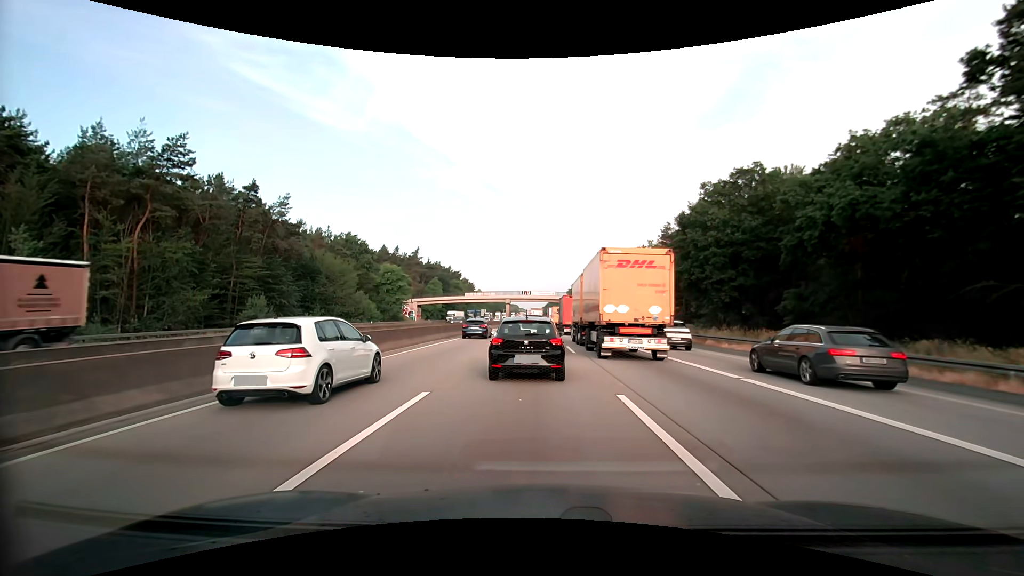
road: motorway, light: Day
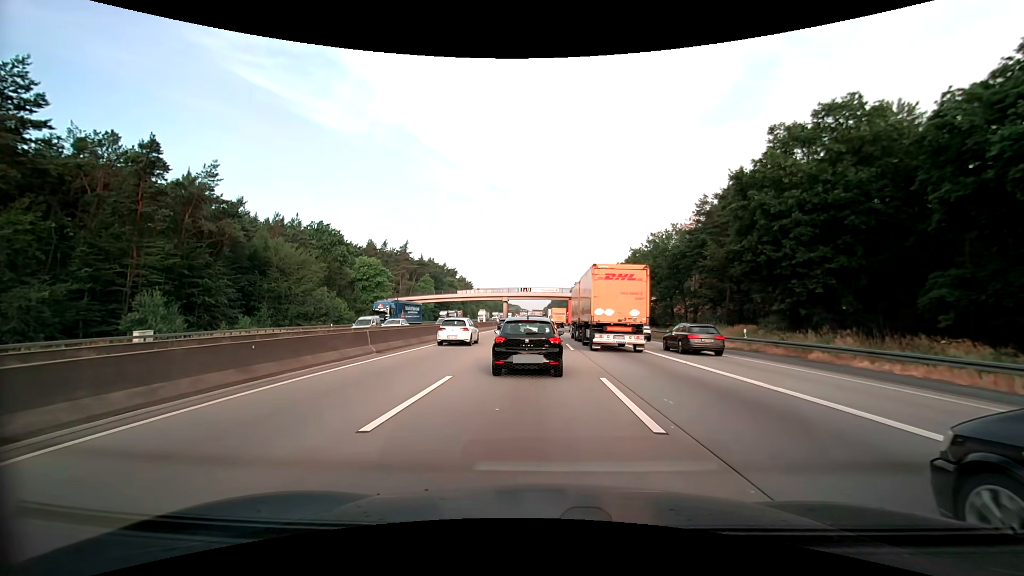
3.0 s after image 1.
(+0.1, +15.4) m; +1°
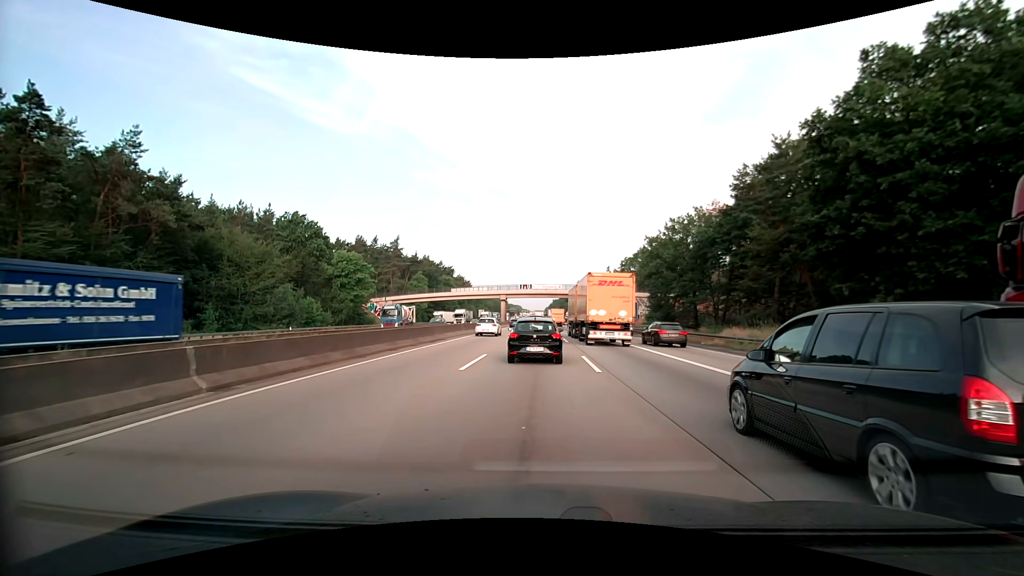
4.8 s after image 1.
(-0.1, +10.7) m; 0°
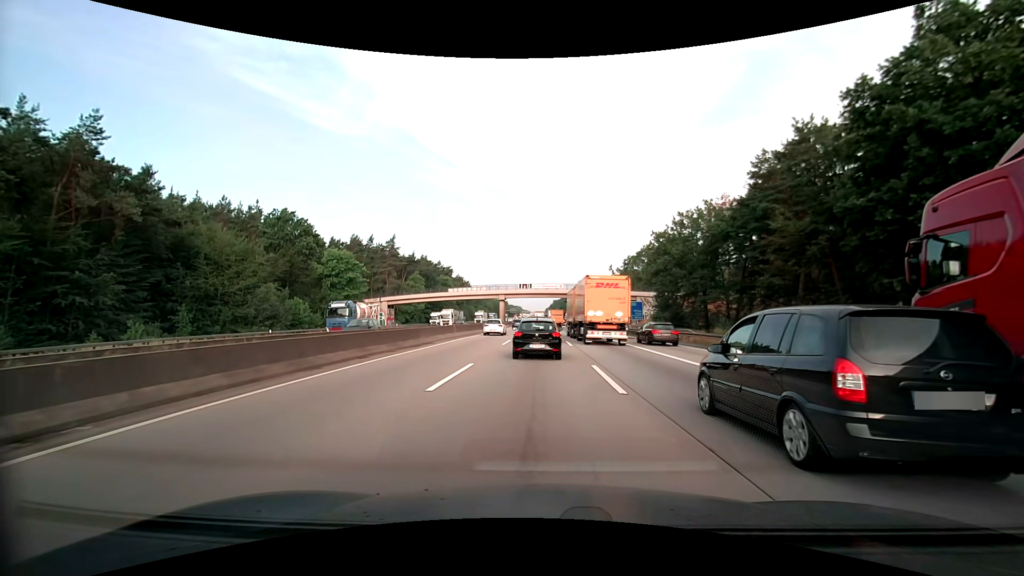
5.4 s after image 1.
(0.0, +4.0) m; 0°
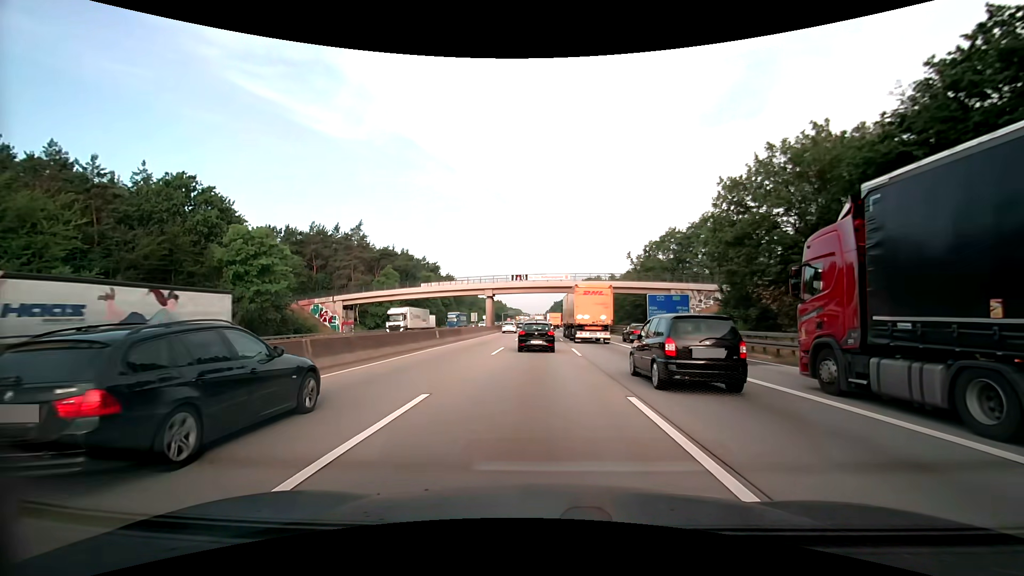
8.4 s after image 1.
(-0.1, +24.8) m; 0°
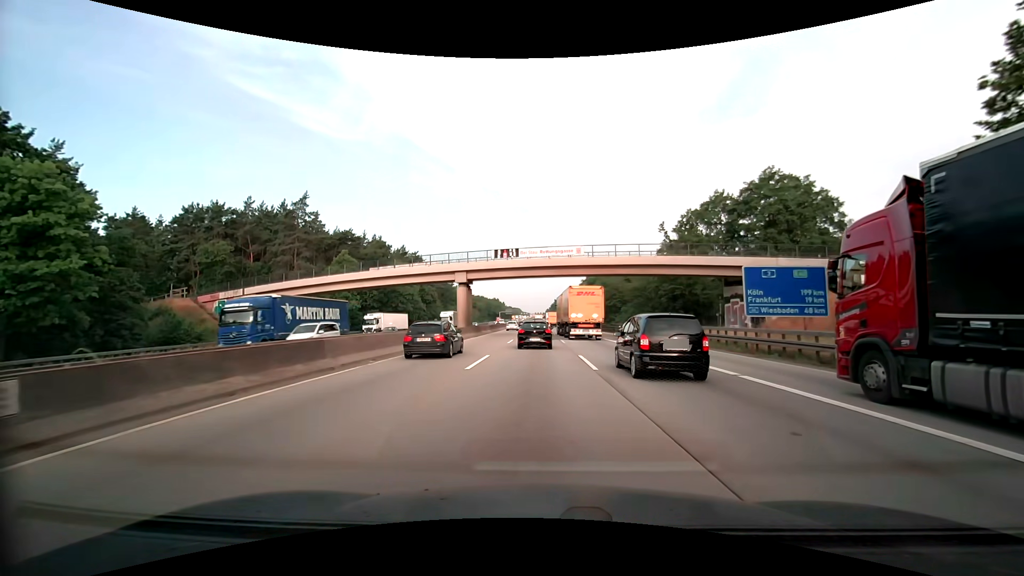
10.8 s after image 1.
(+0.1, +25.6) m; 0°
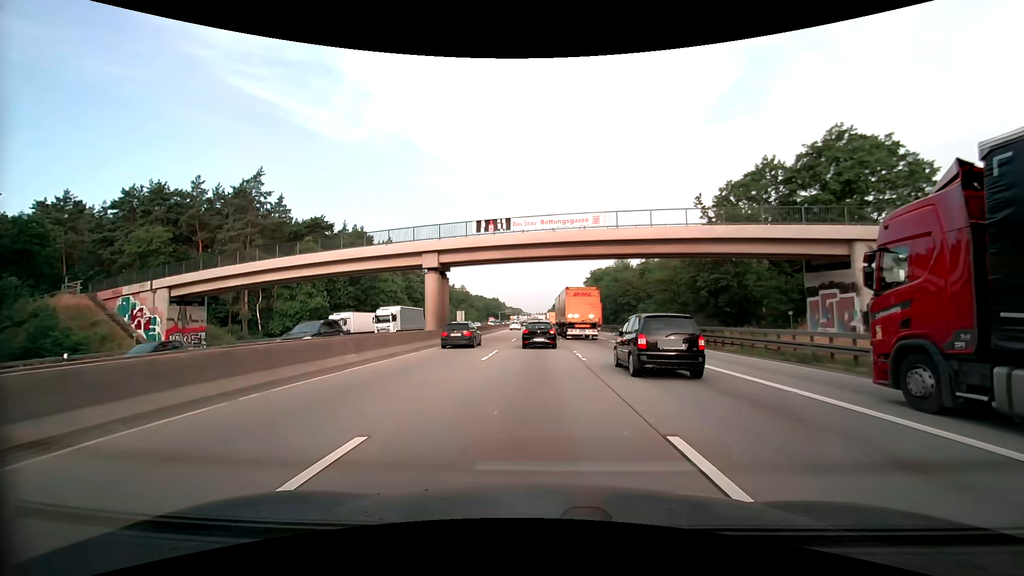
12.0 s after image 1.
(0.0, +14.5) m; 0°
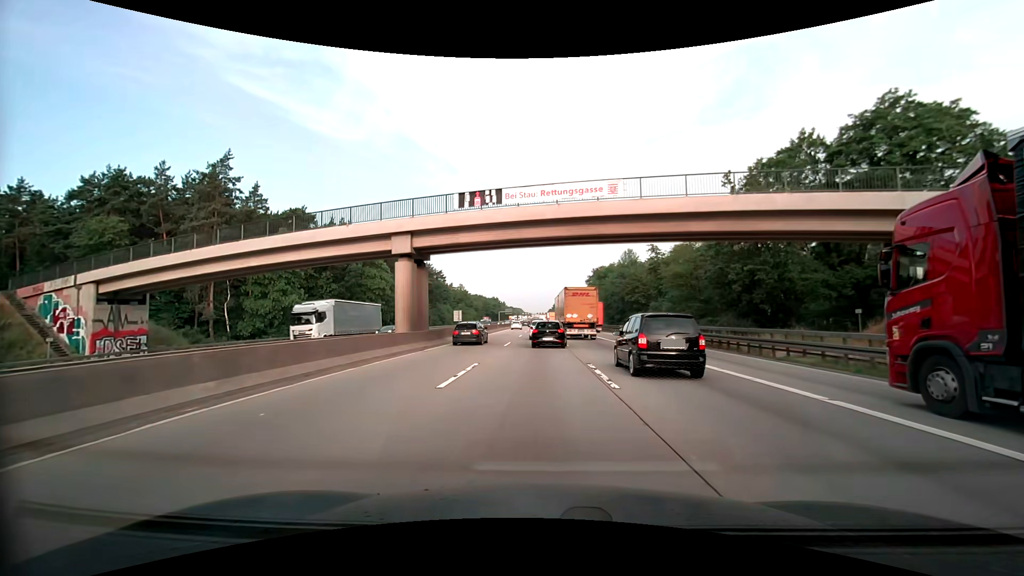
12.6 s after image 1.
(0.0, +7.6) m; 0°
(0, +10) (0, +20) (0, +30) (0, +40) (0, +50) (0, +60) (0, +70) (0, +80) (0, +90) (0, +100) m
